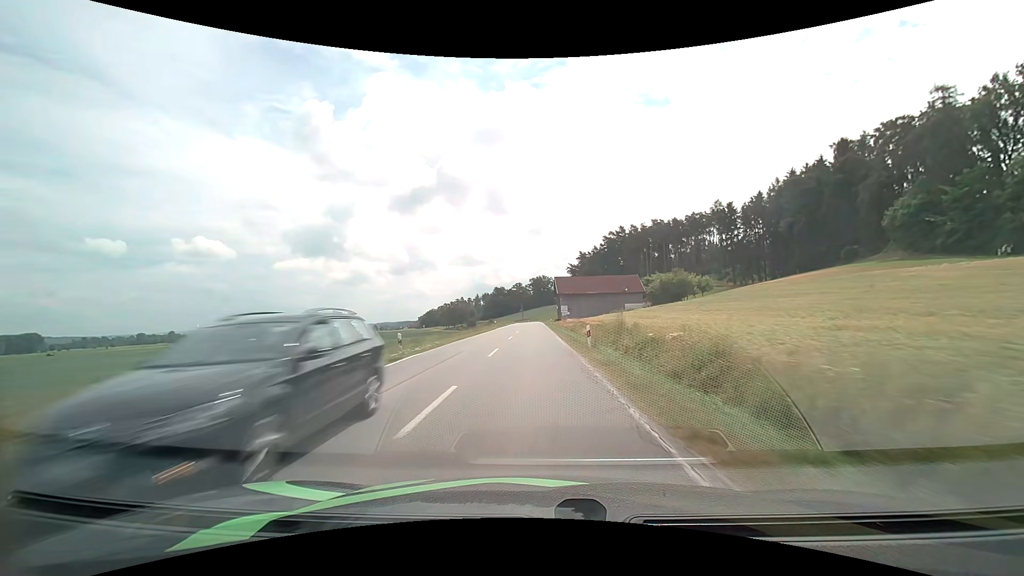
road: secondary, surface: asphalt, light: Day
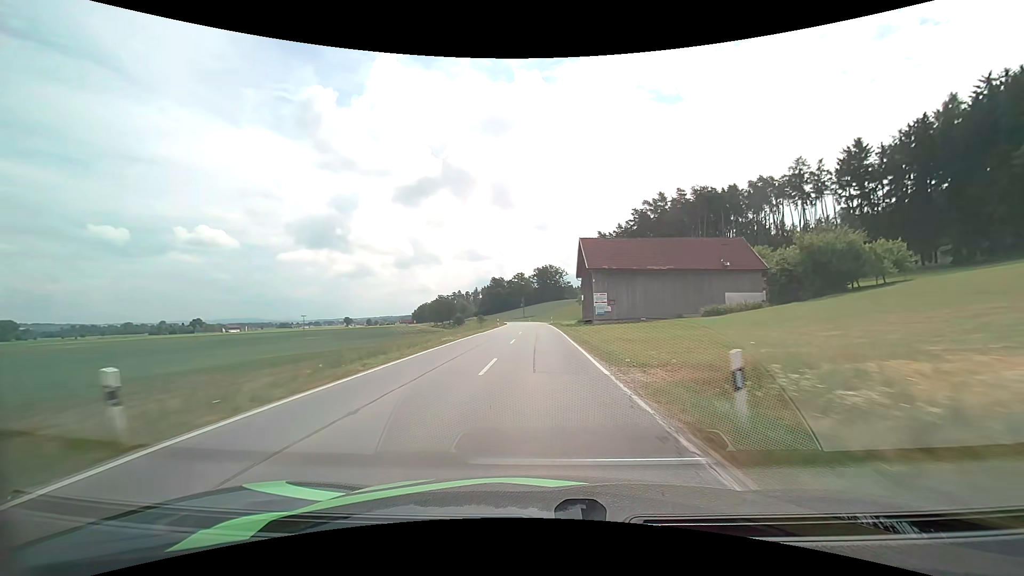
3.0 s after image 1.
(-0.6, +63.2) m; 0°
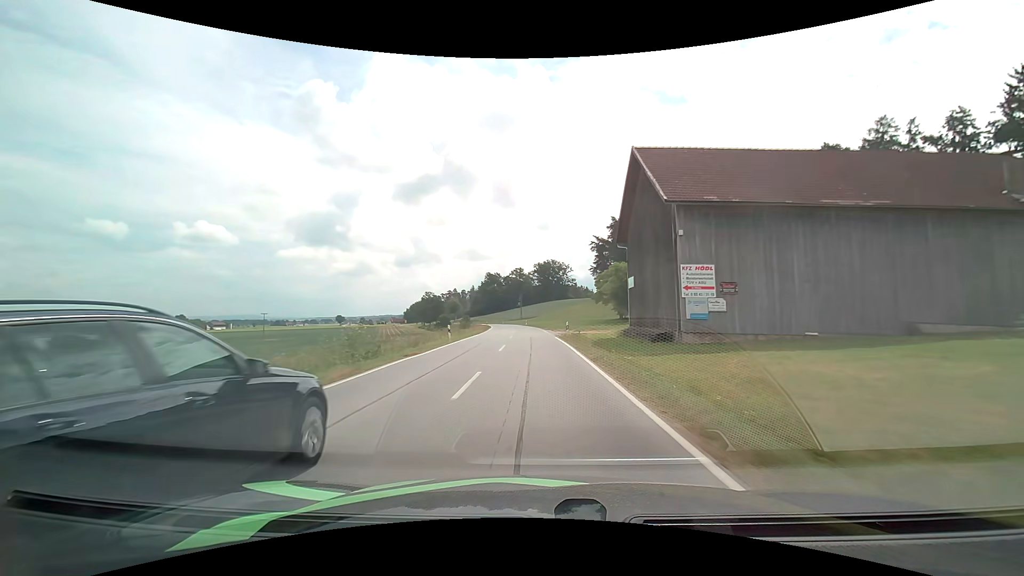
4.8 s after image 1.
(0.0, +37.3) m; 0°
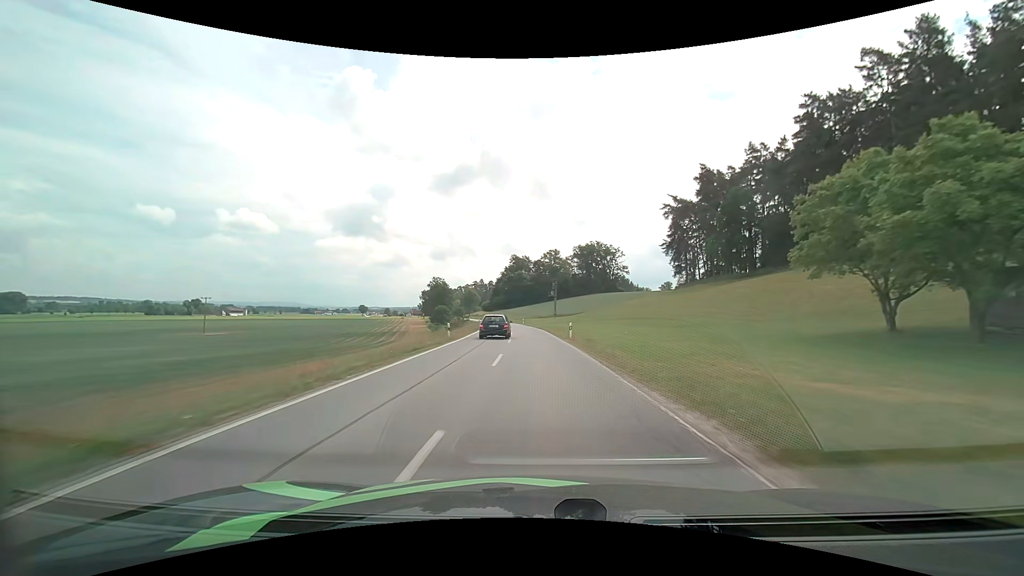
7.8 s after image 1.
(-2.2, +63.9) m; -4°
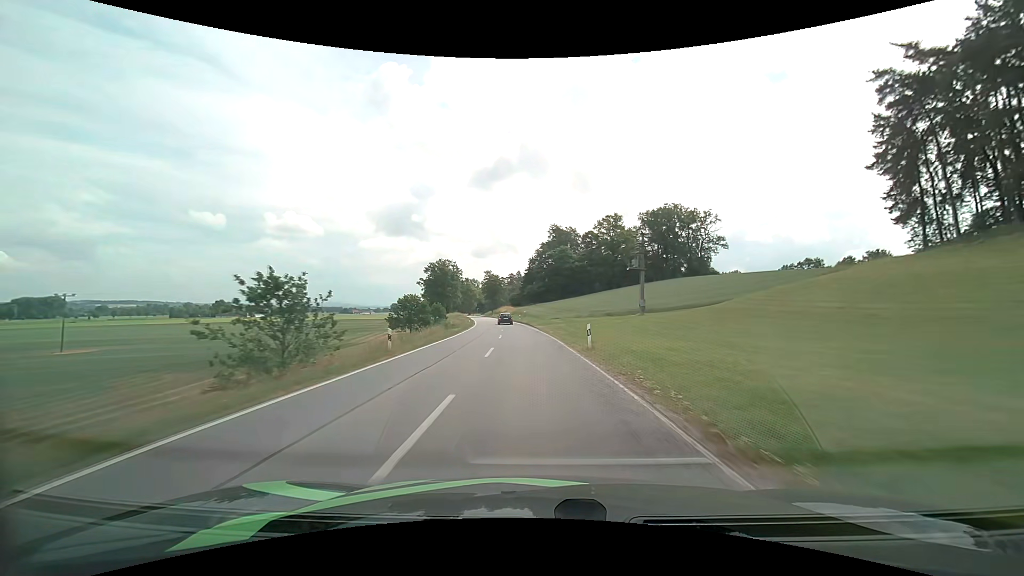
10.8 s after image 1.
(-2.6, +67.3) m; -4°
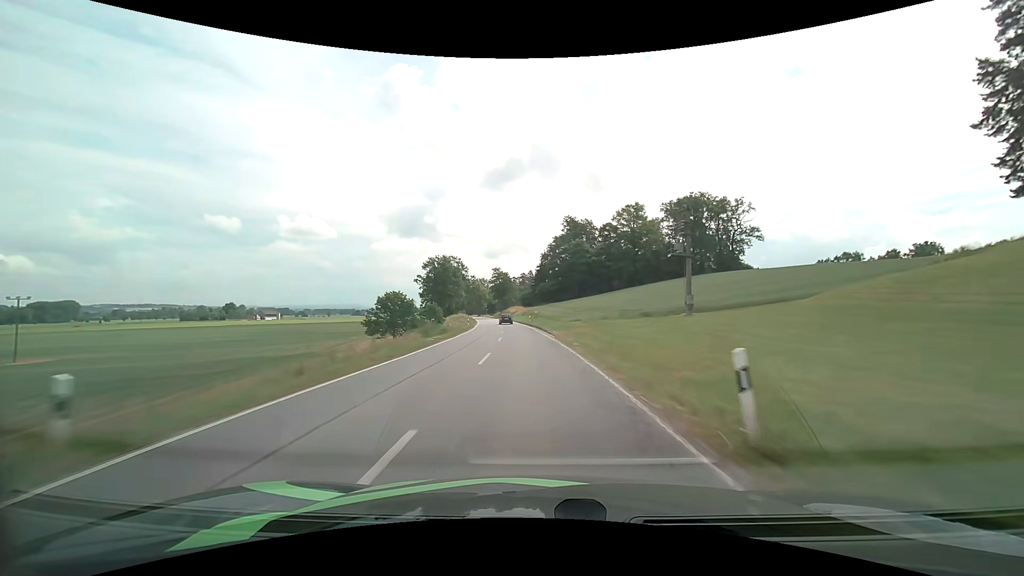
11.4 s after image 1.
(-0.2, +13.6) m; -1°
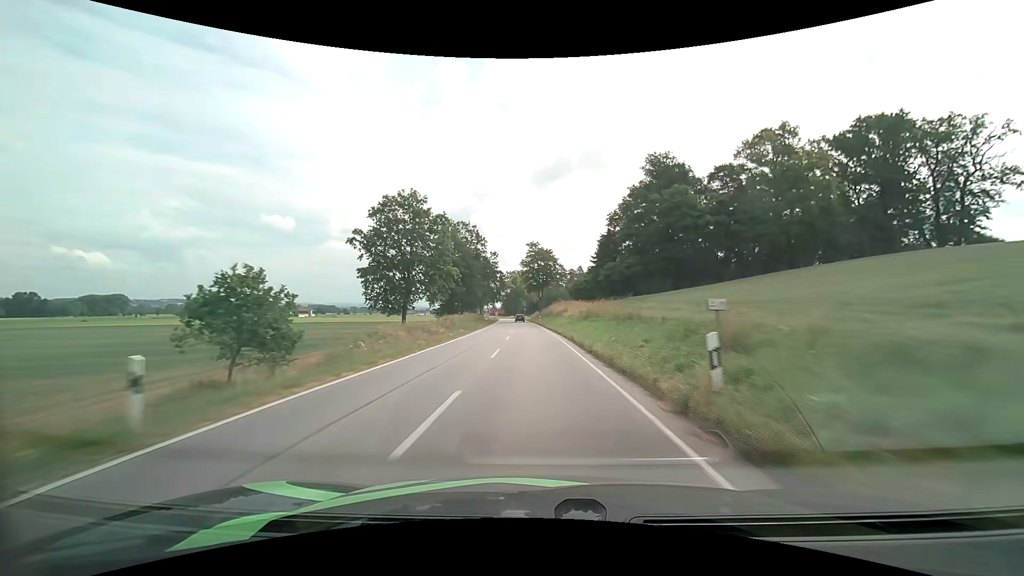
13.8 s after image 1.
(-3.0, +54.5) m; -6°
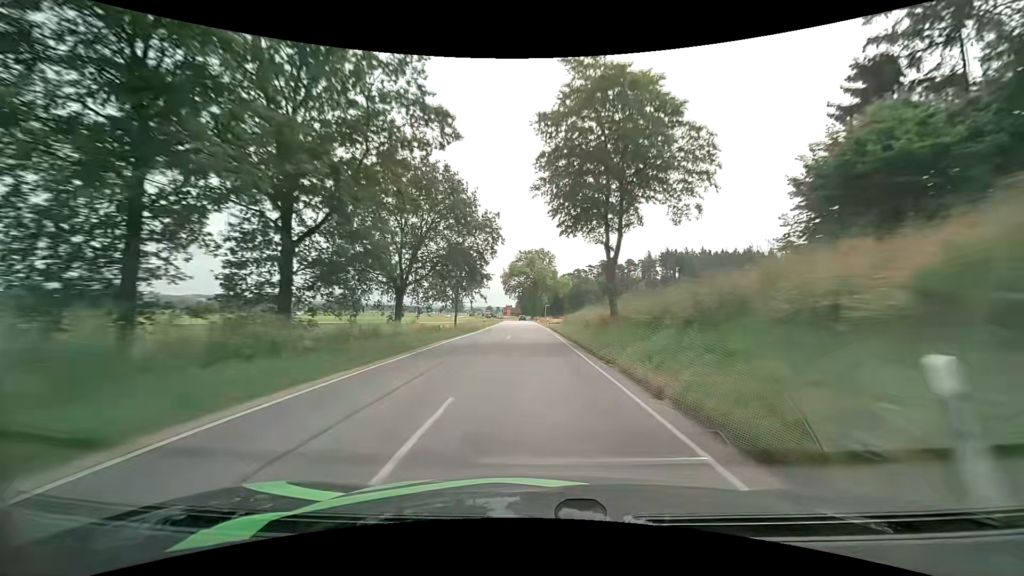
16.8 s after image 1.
(-2.2, +68.6) m; -2°
(0, +10) (0, +20) (0, +30) (-1, +40) (-1, +50) (-1, +60) (-1, +70) (-2, +80) (-2, +90) (-2, +100) m
